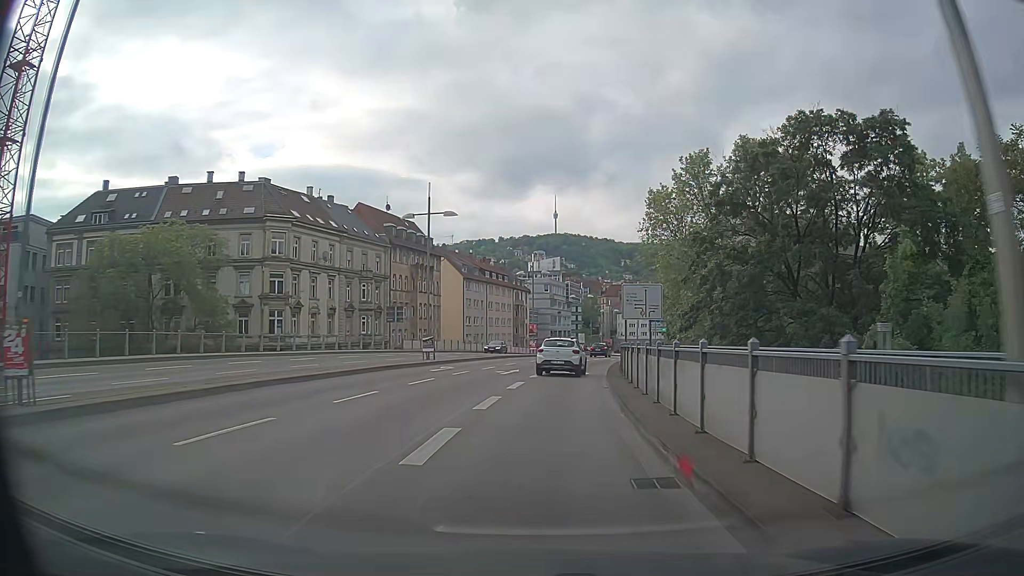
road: primary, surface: asphalt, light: Day
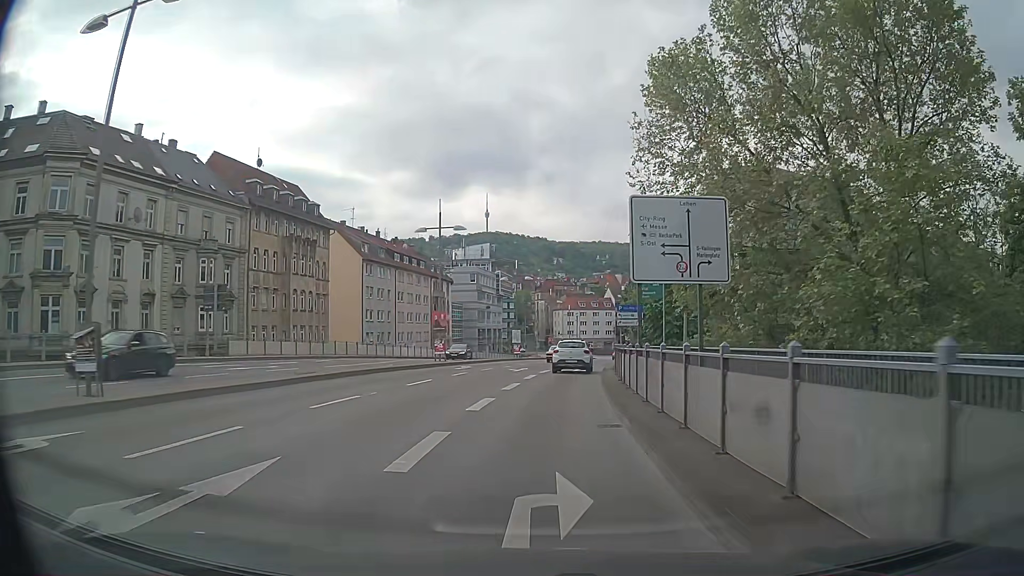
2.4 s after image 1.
(+1.1, +24.6) m; +5°
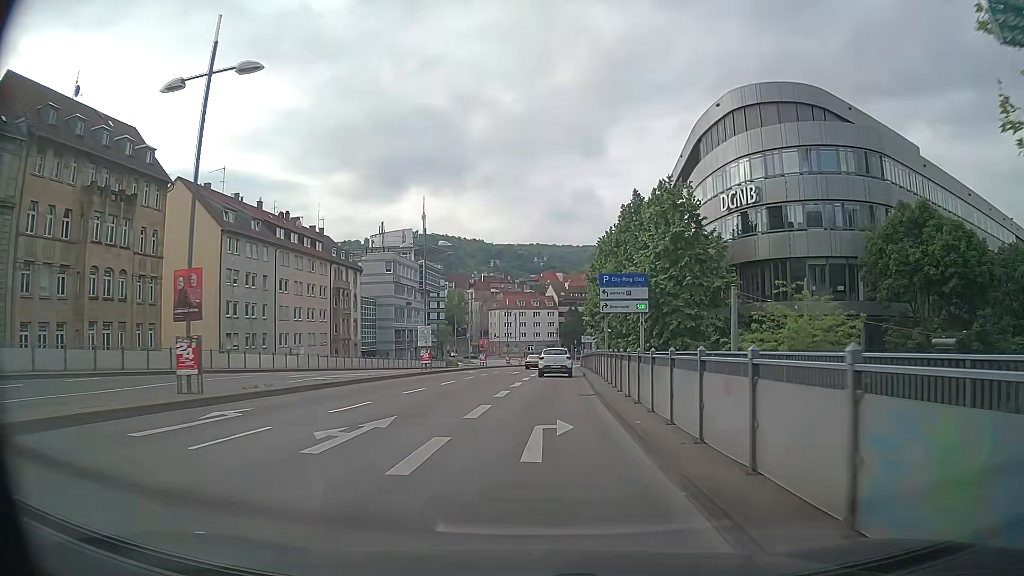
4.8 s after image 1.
(+1.0, +24.2) m; +6°
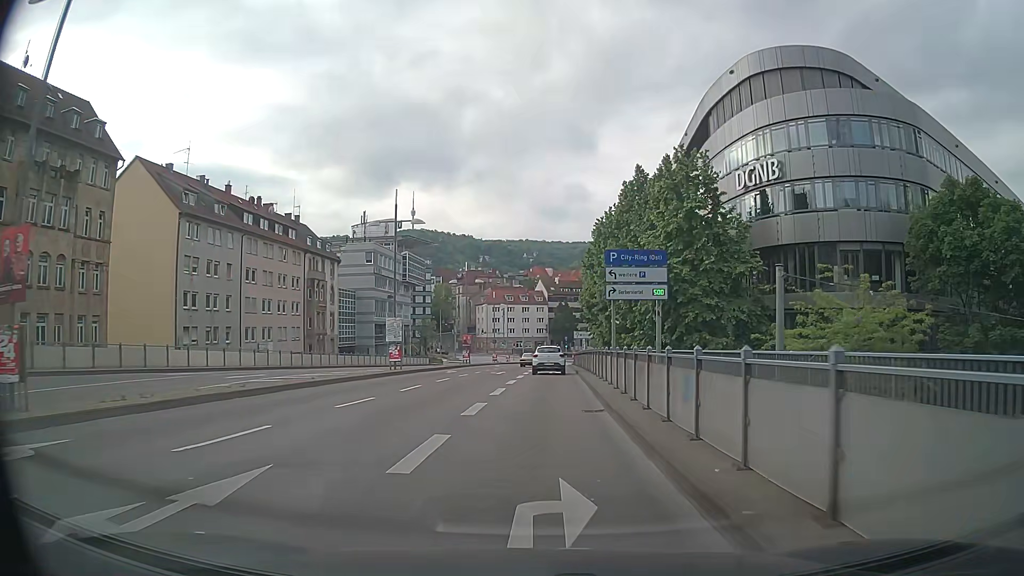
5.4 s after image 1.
(0.0, +6.0) m; 0°
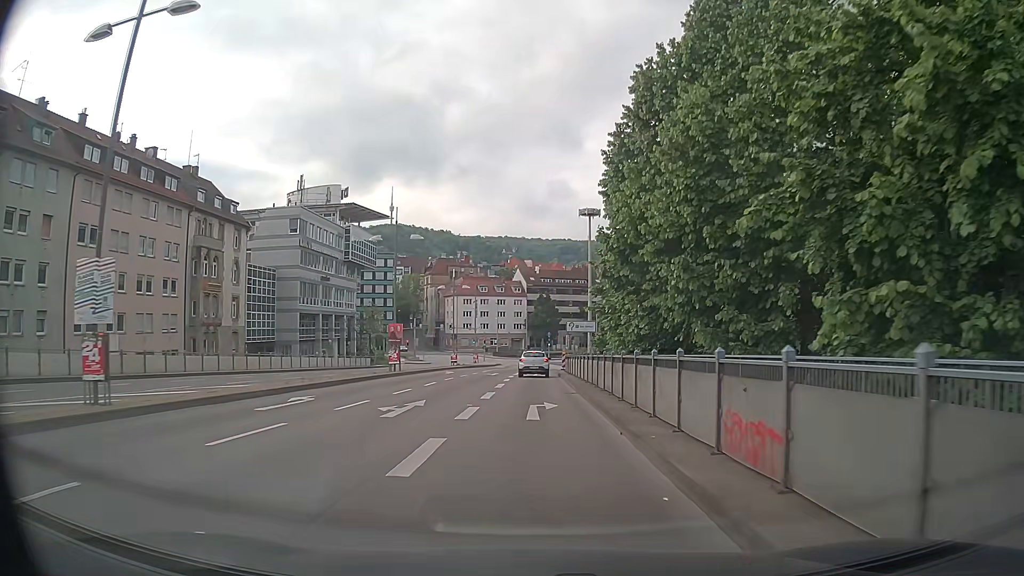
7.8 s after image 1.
(+0.7, +24.0) m; +2°
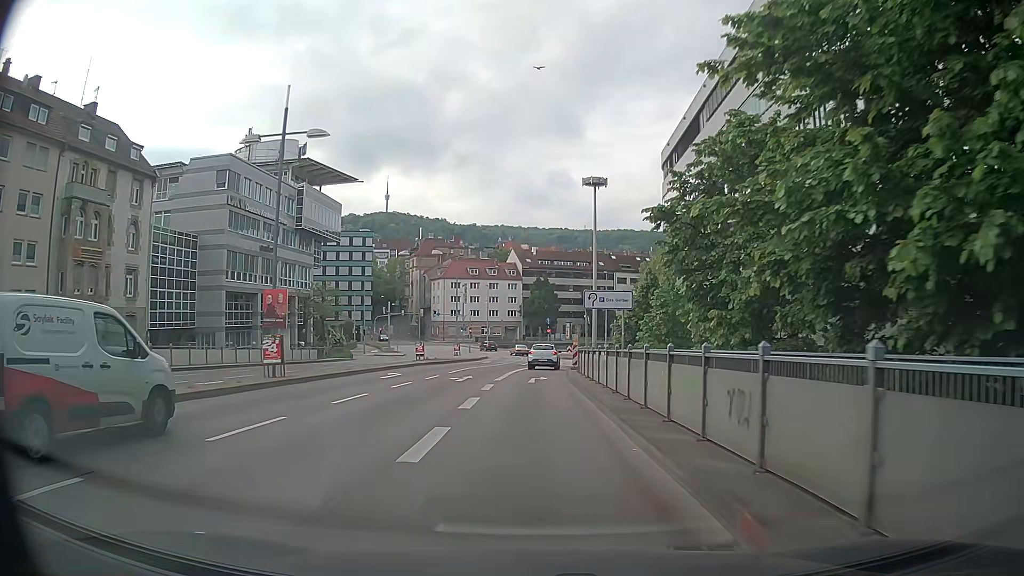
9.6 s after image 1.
(+0.1, +18.1) m; 0°
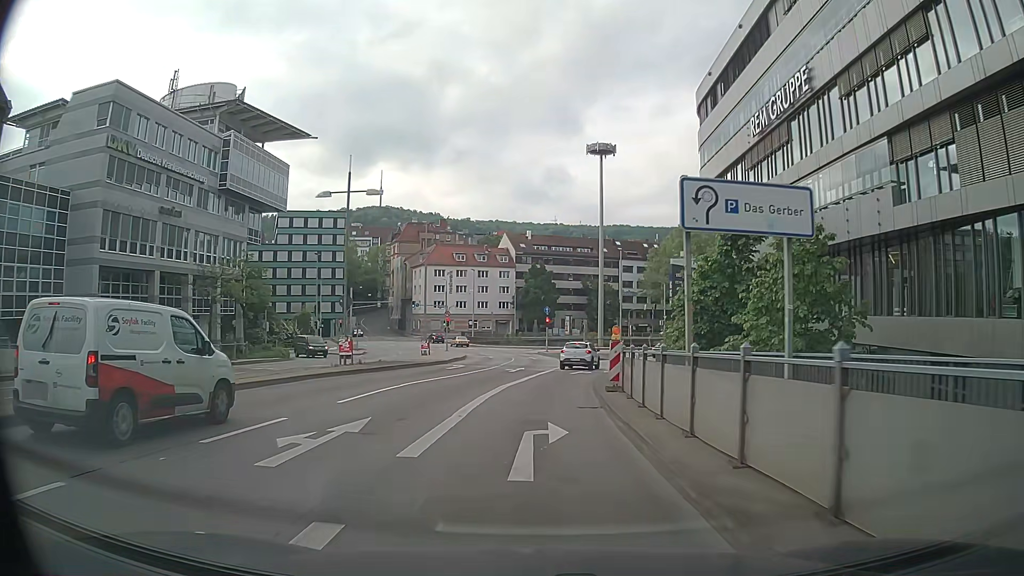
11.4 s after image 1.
(+0.2, +18.5) m; 0°
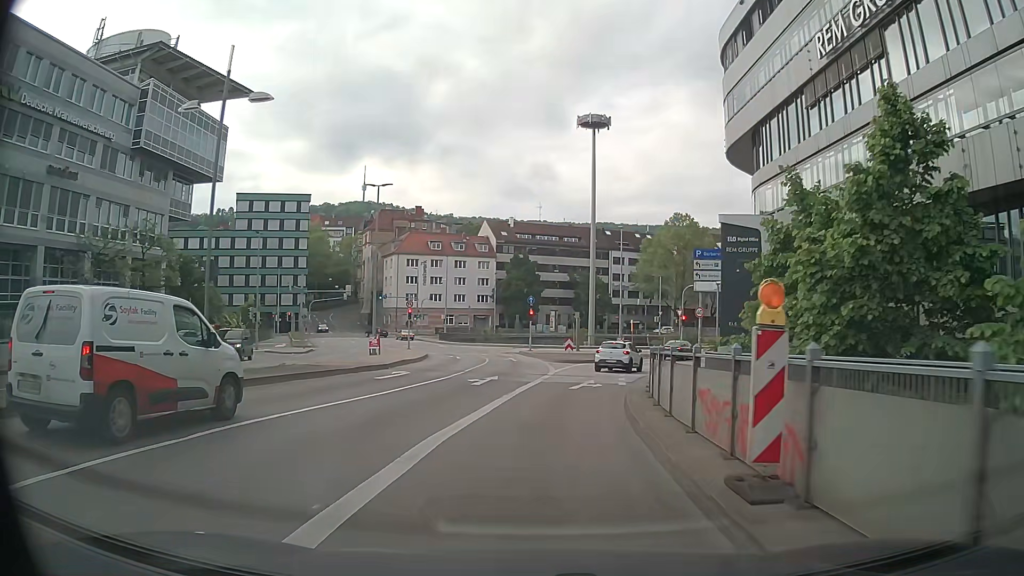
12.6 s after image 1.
(+0.4, +12.0) m; +2°
